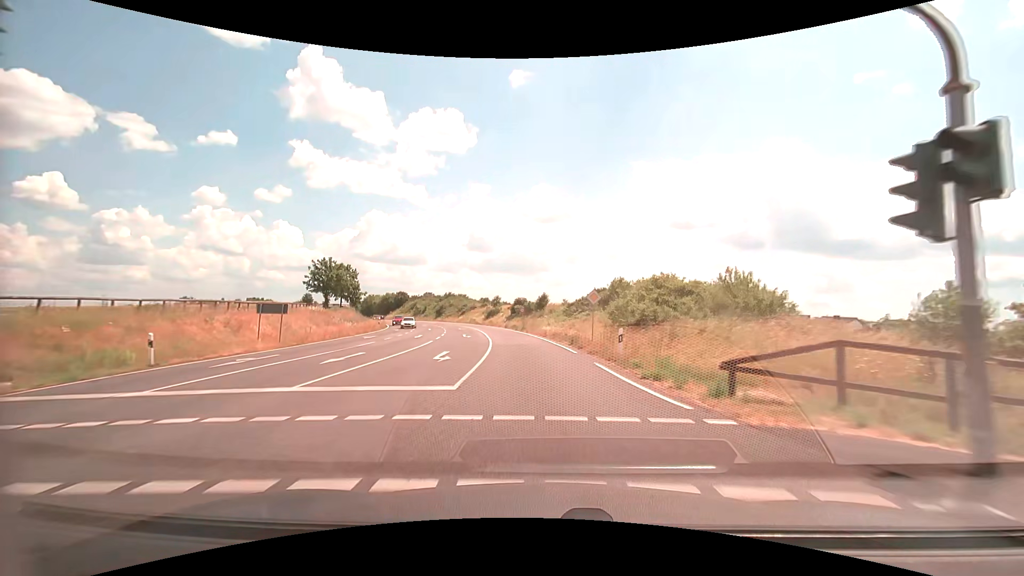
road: secondary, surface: asphalt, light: Day
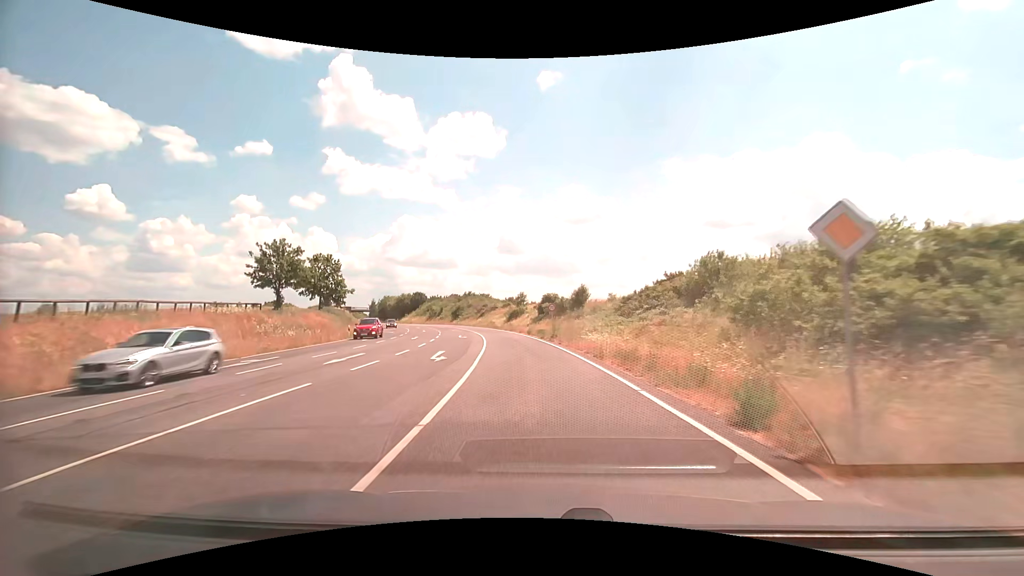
(-0.6, +19.5) m; -4°
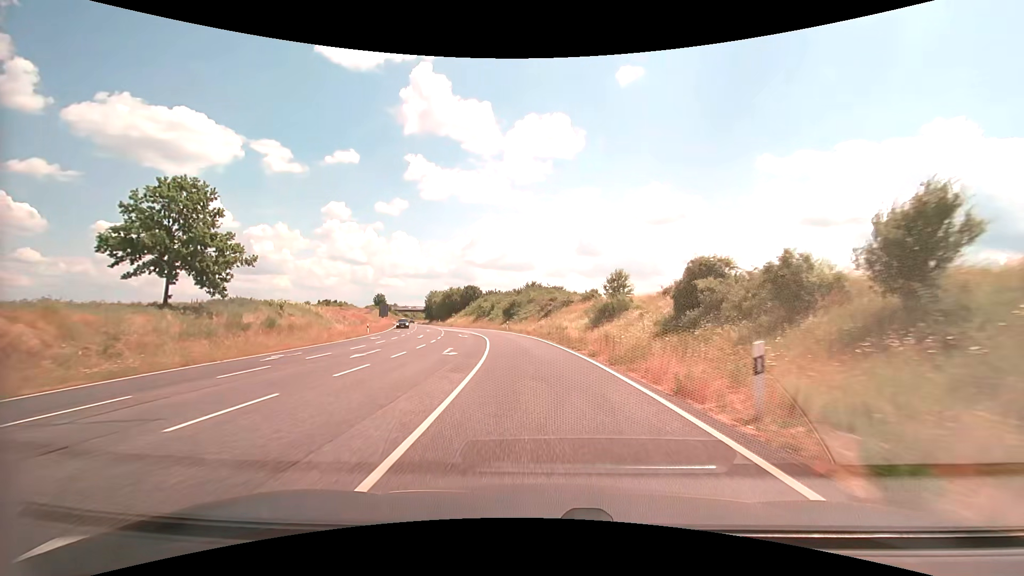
(-3.0, +39.1) m; -9°
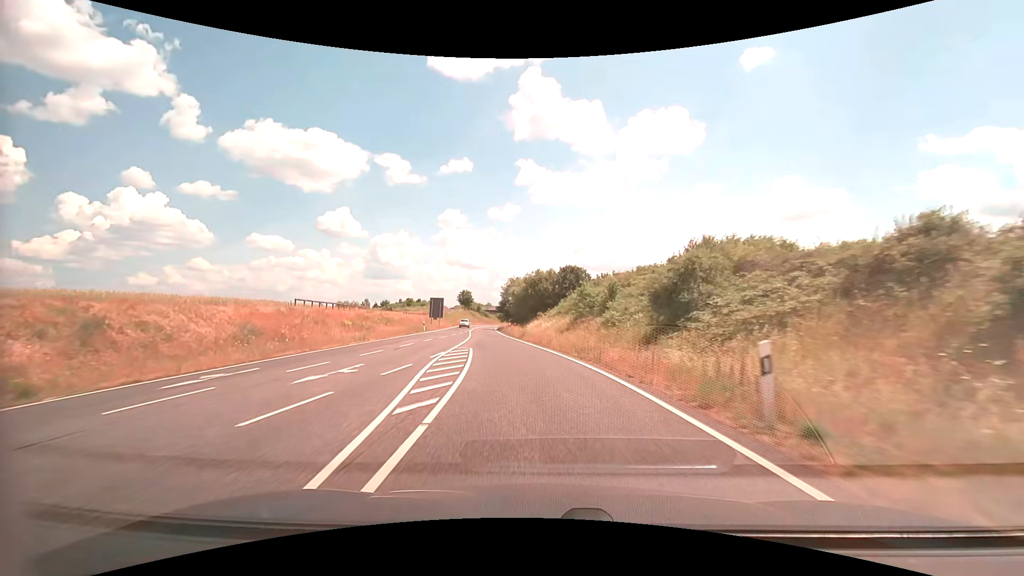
(-5.1, +49.4) m; -13°
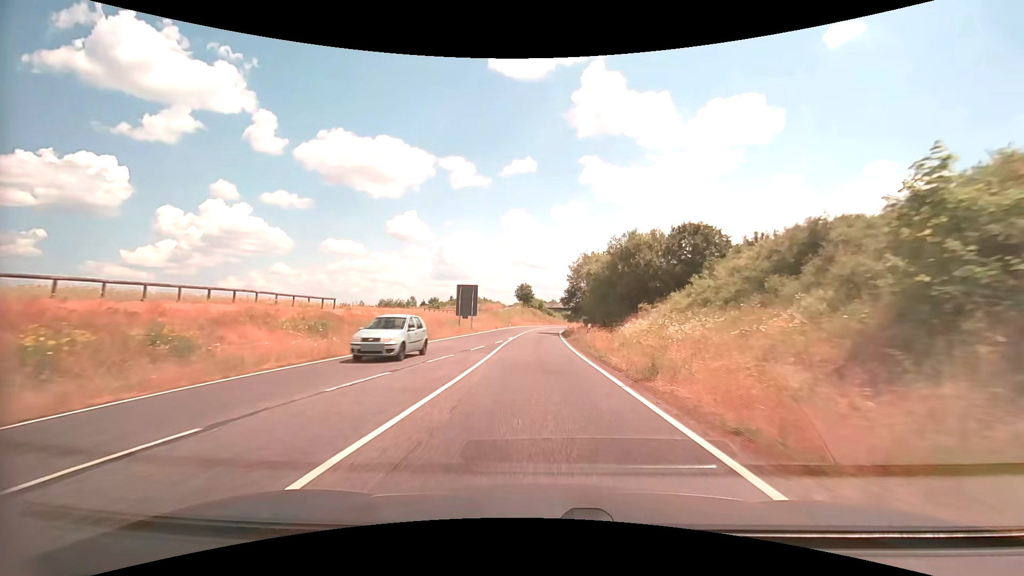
(-2.4, +30.3) m; -7°
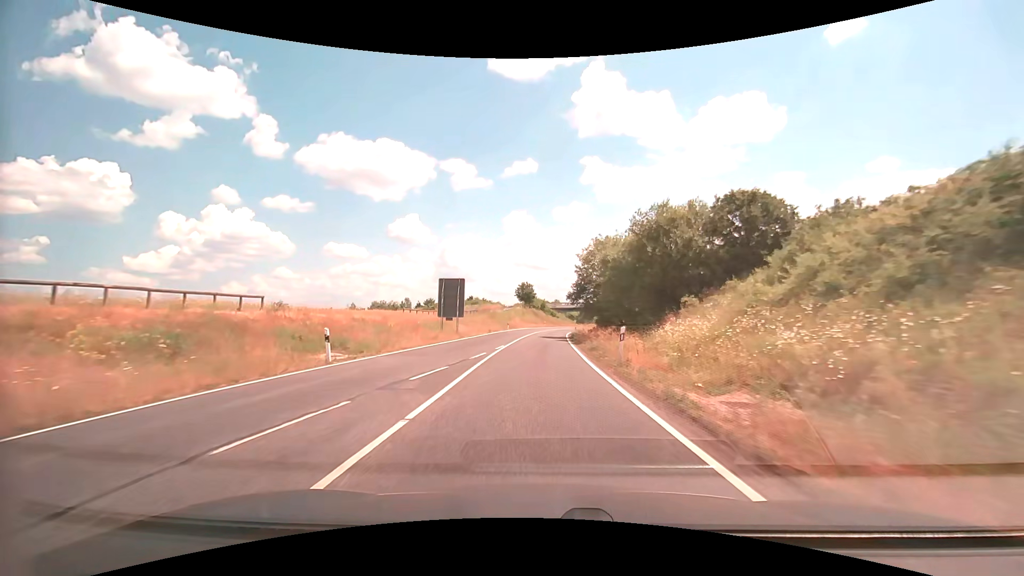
(0.0, +10.3) m; 0°
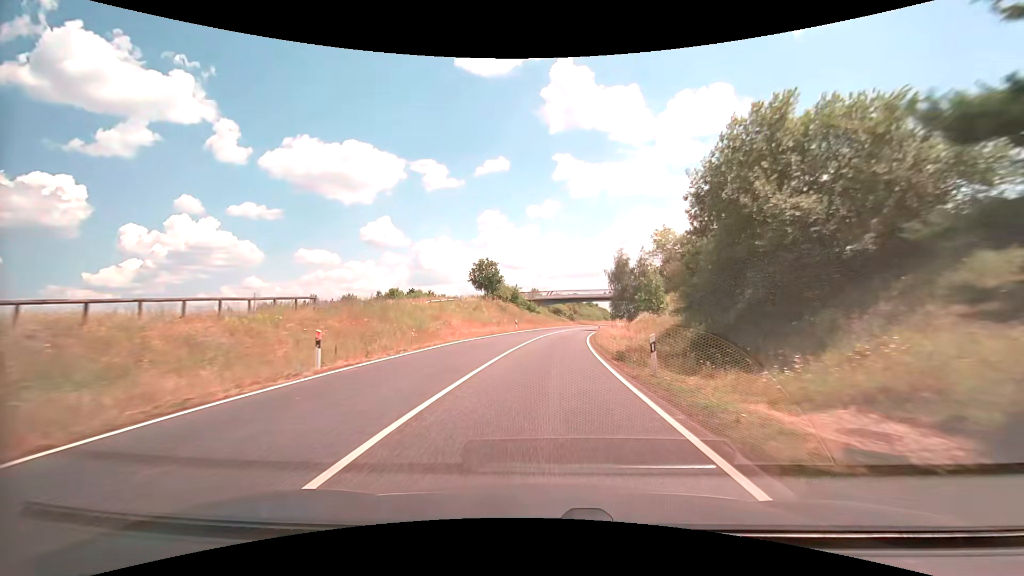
(+0.7, +52.7) m; +3°
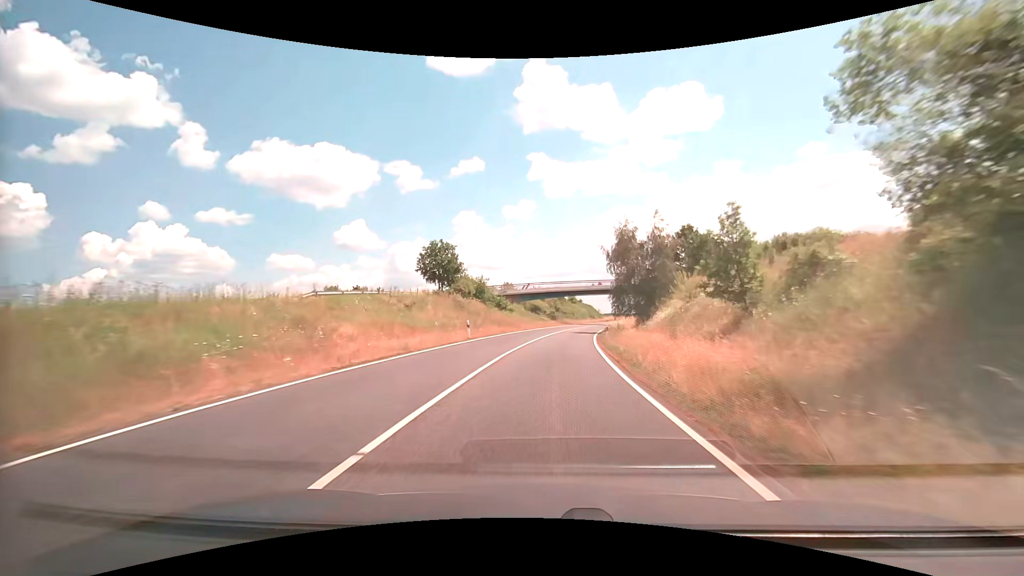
(+0.5, +21.7) m; +2°
(0, +10) (+1, +20) (+1, +30) (+2, +40) (+4, +50) (+5, +60) (+7, +70) (+9, +79) (+12, +89) (+14, +99) m
